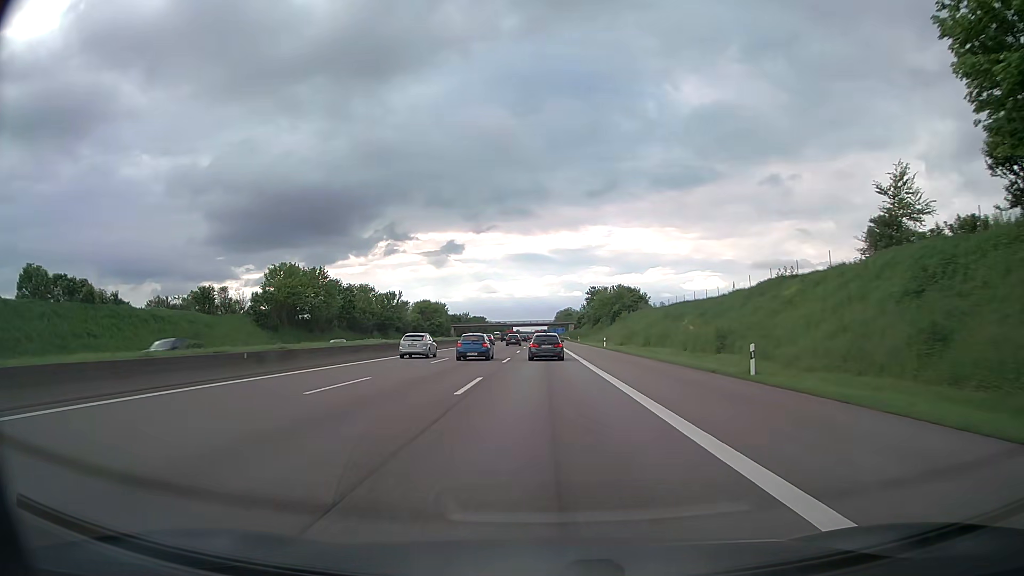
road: motorway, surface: asphalt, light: Day
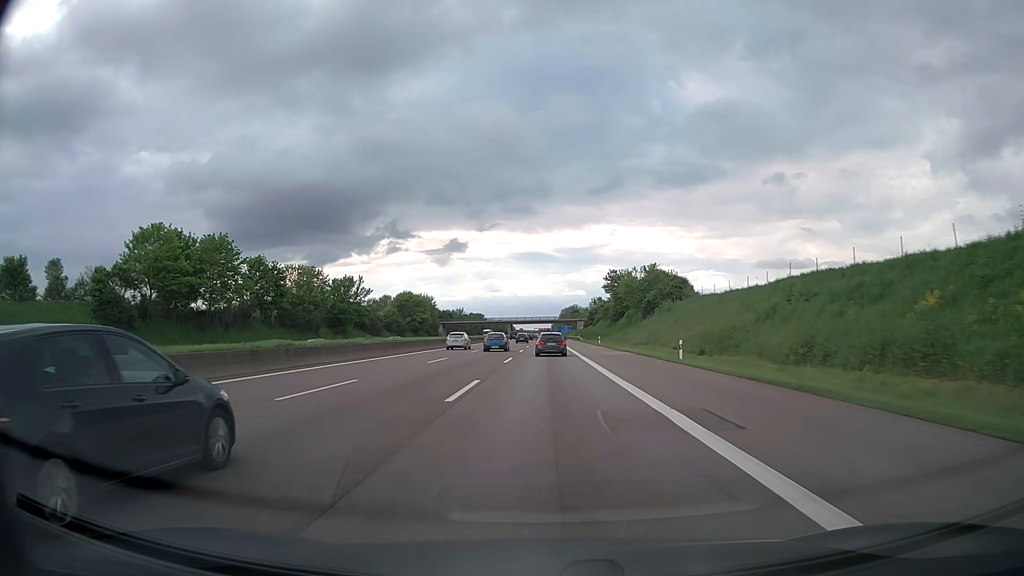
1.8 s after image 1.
(-0.1, +38.1) m; 0°
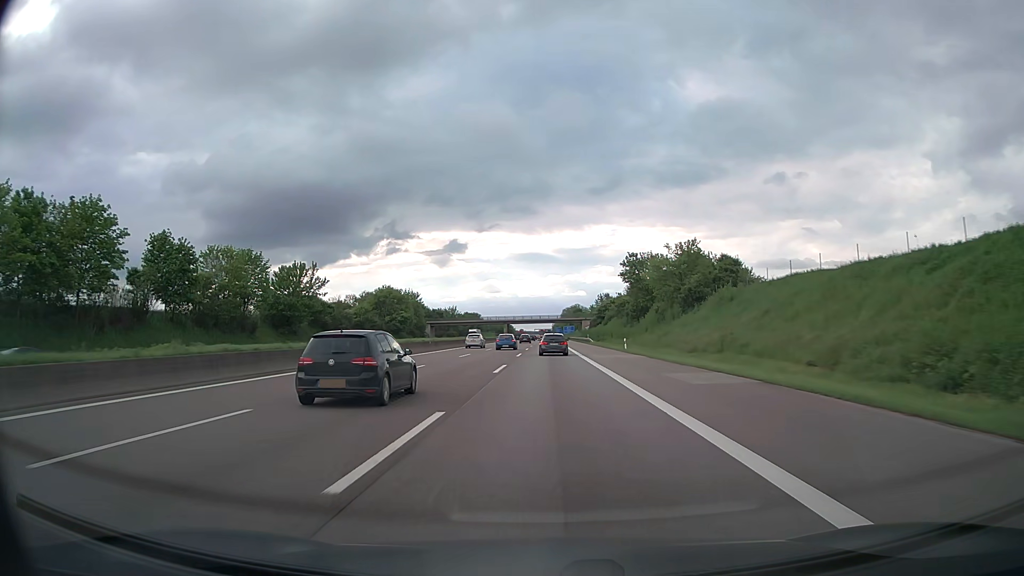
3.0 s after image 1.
(0.0, +25.7) m; 0°
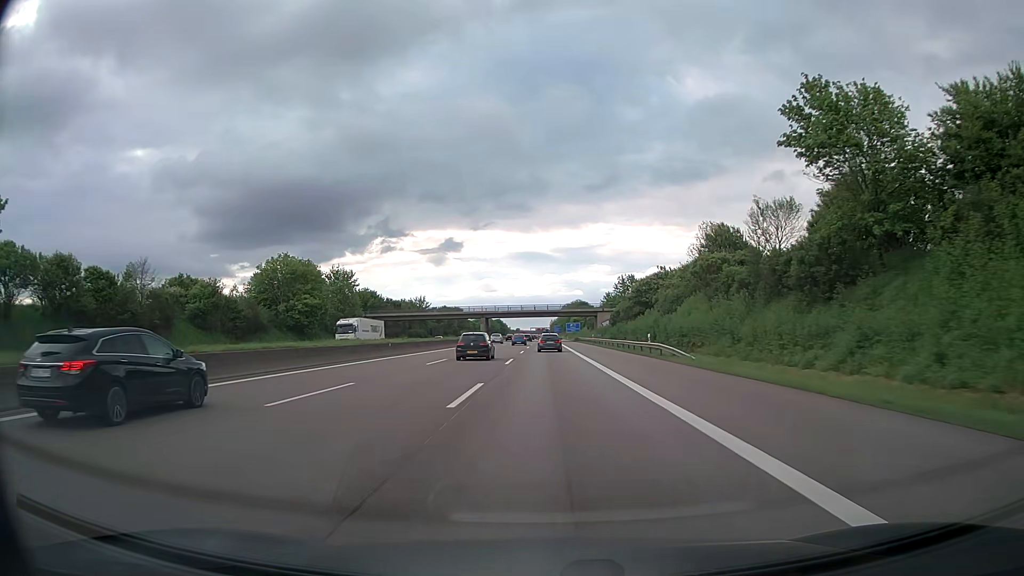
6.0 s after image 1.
(+0.1, +65.5) m; 0°
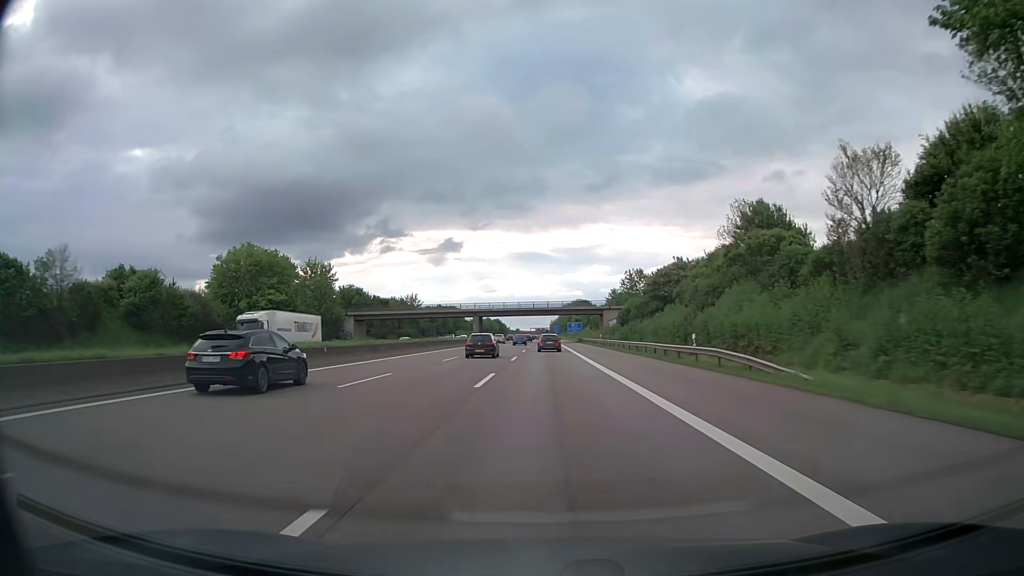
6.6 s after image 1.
(0.0, +13.3) m; 0°
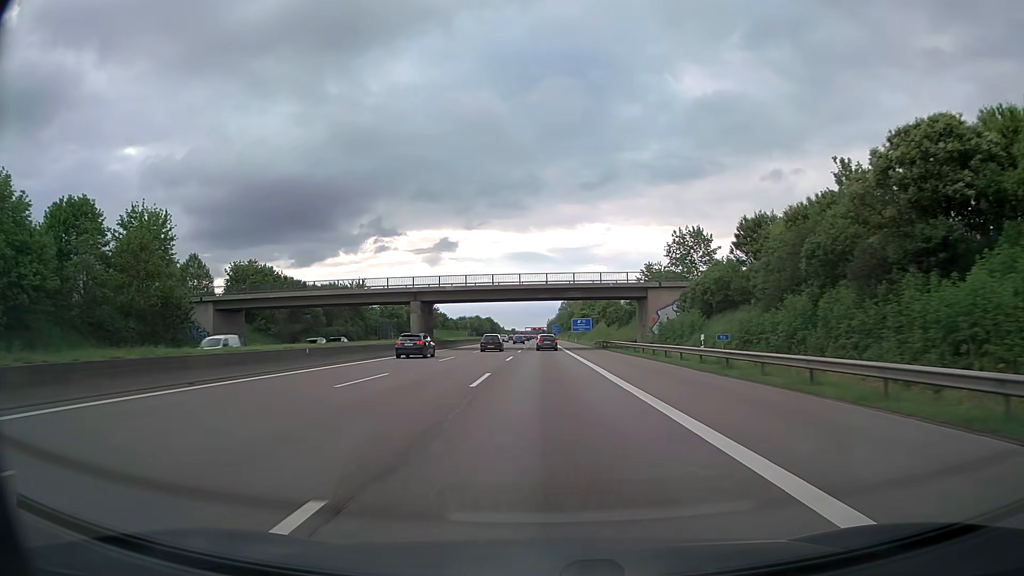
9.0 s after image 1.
(-0.1, +53.9) m; 0°
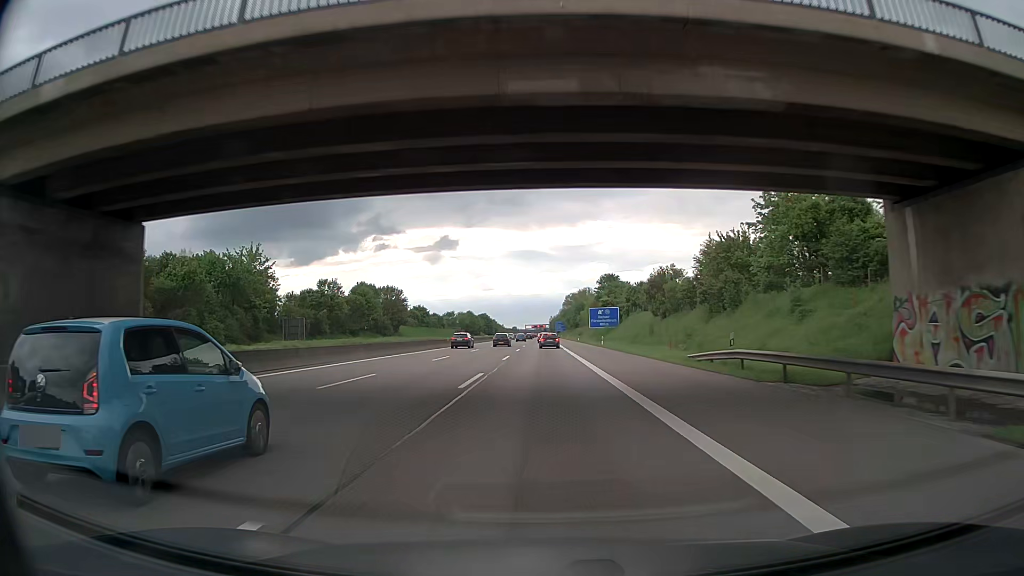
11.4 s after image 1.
(-0.1, +54.9) m; 0°
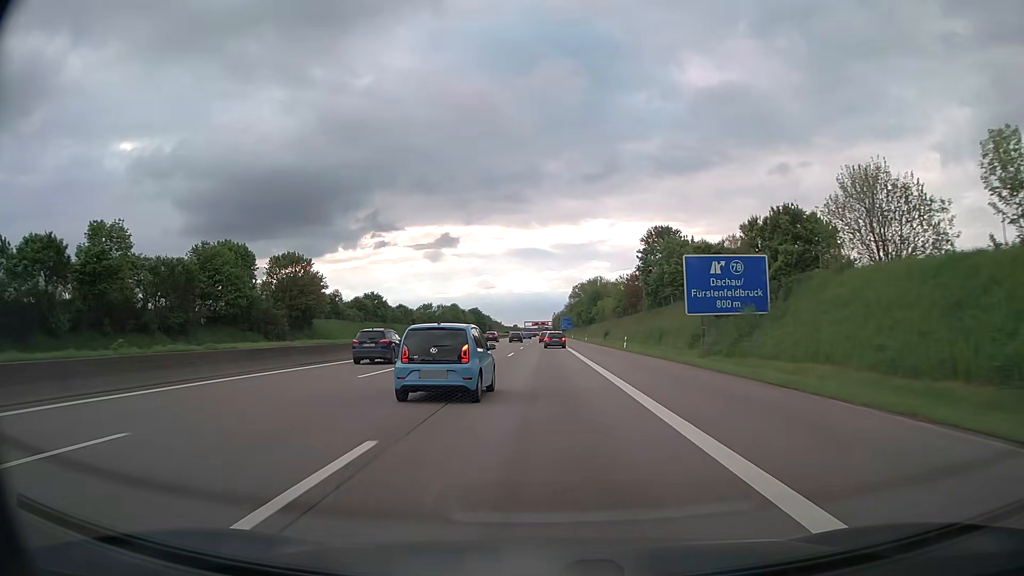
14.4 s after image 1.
(0.0, +68.4) m; 0°
(0, +10) (0, +20) (0, +30) (0, +40) (0, +50) (0, +60) (0, +70) (0, +80) (0, +90) (0, +100) m
